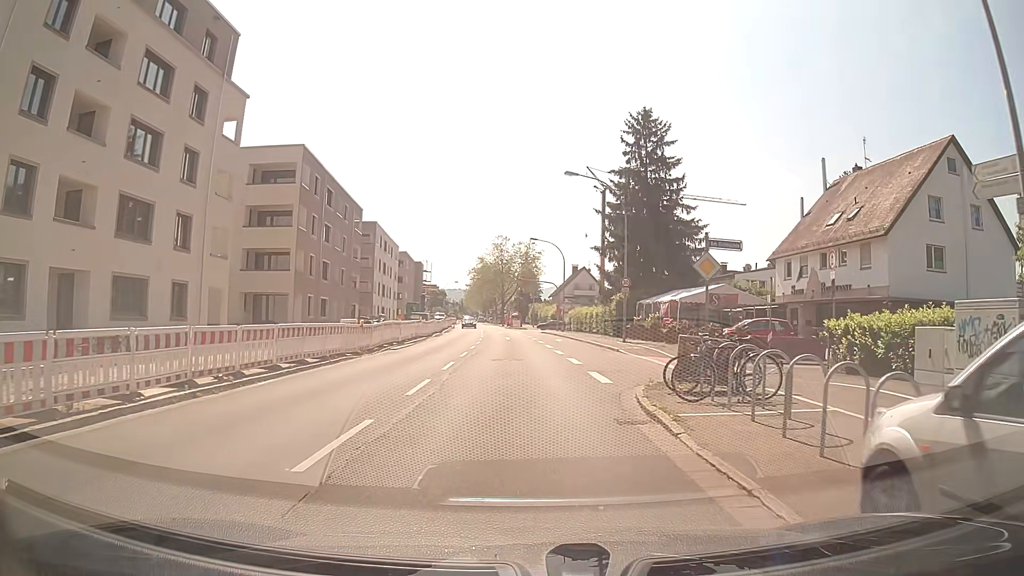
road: secondary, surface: asphalt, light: Day
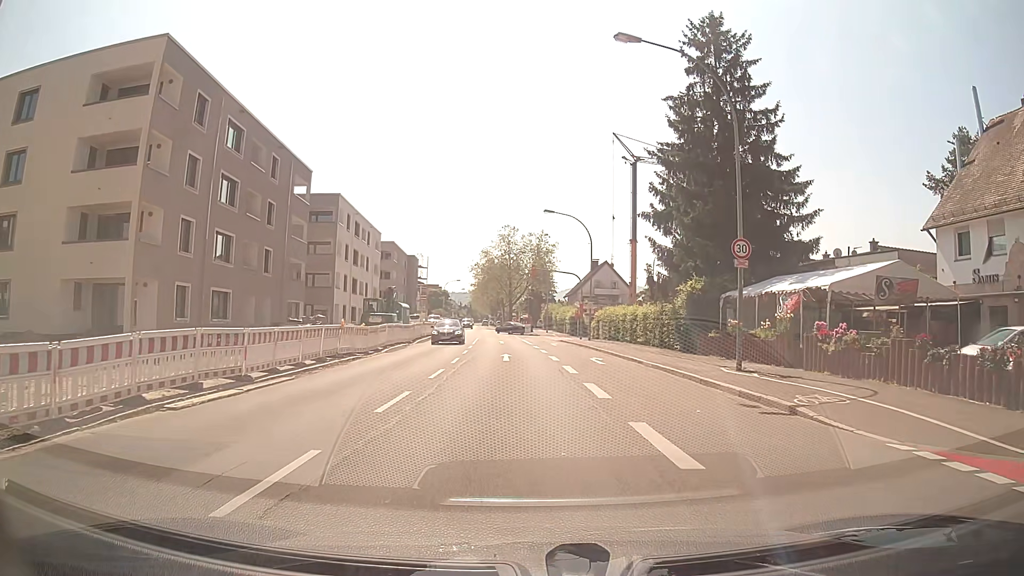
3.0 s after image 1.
(-0.1, +20.0) m; 0°
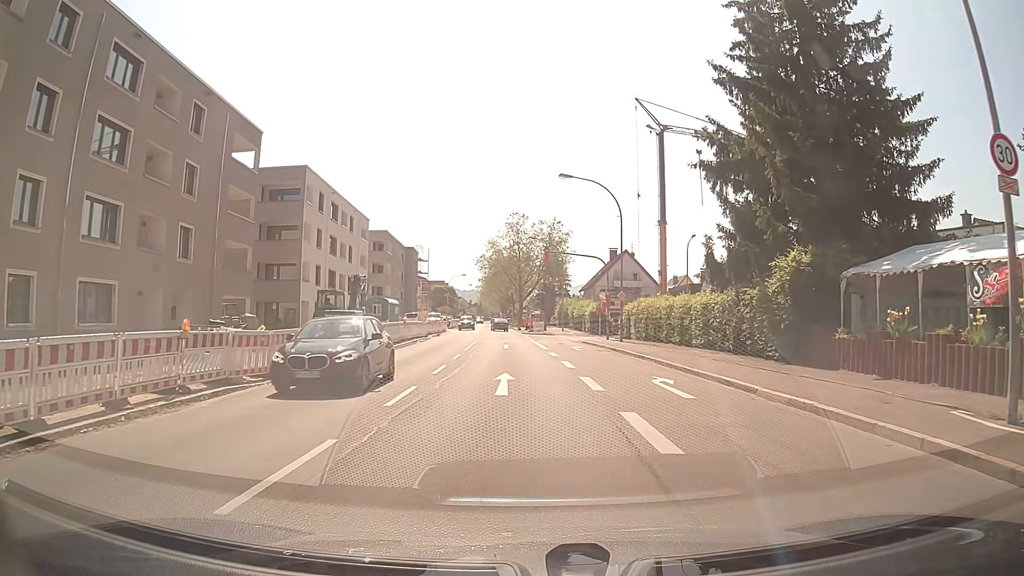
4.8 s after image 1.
(-0.2, +11.6) m; -1°
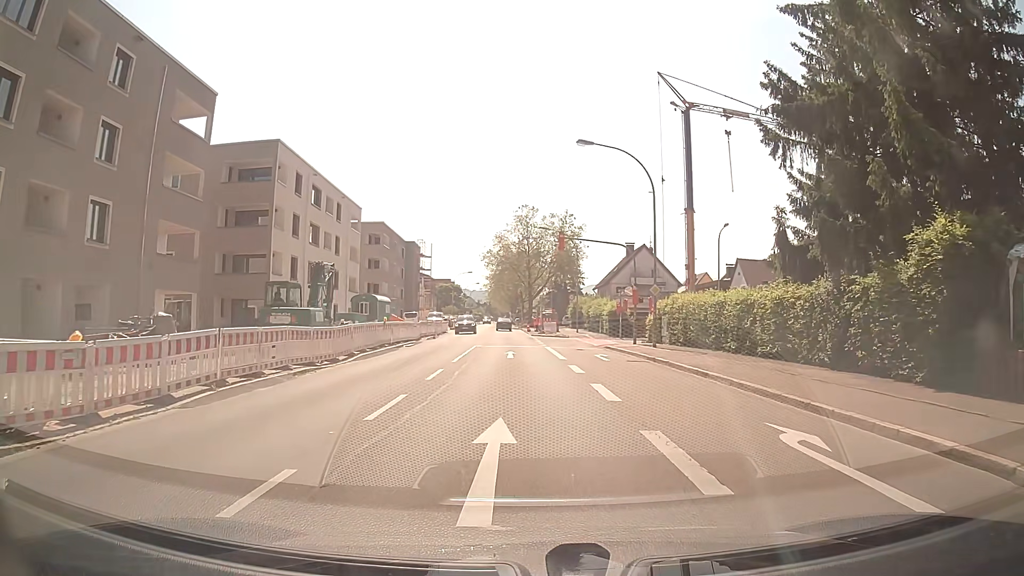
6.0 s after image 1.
(-0.1, +7.7) m; -1°
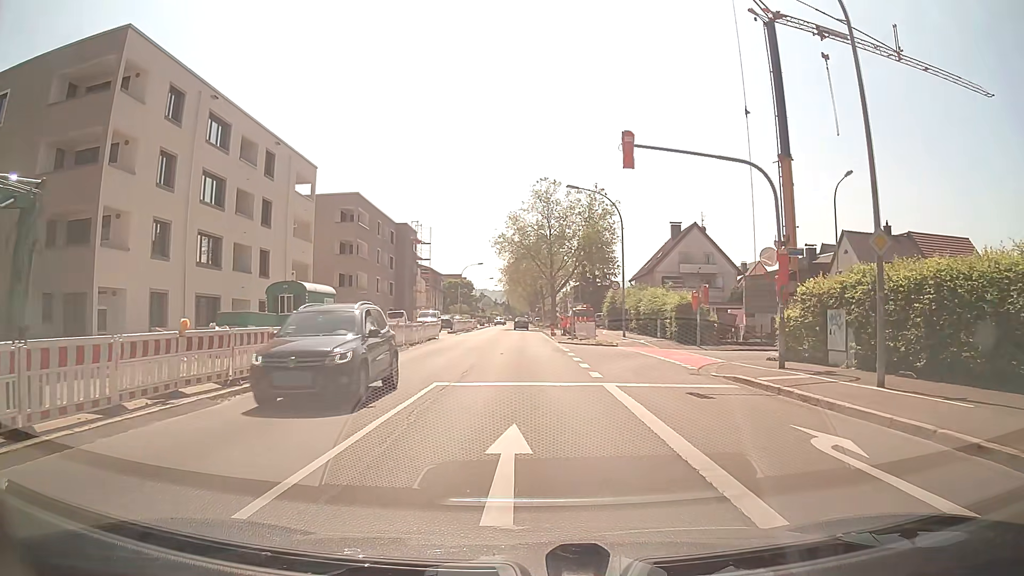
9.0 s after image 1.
(-0.4, +19.7) m; -1°
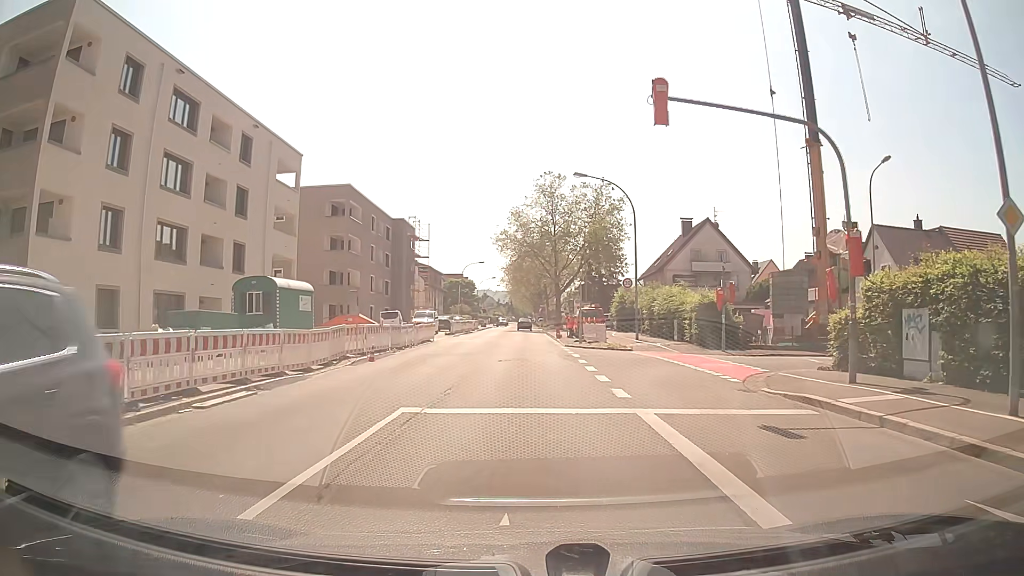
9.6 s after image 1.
(-0.1, +4.0) m; -1°
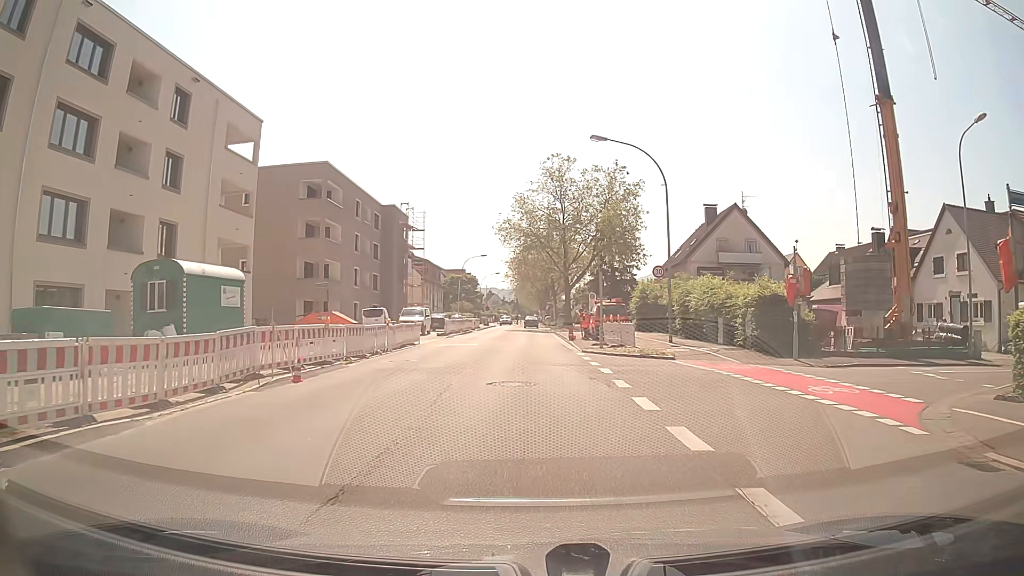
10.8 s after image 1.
(-0.1, +8.0) m; -1°
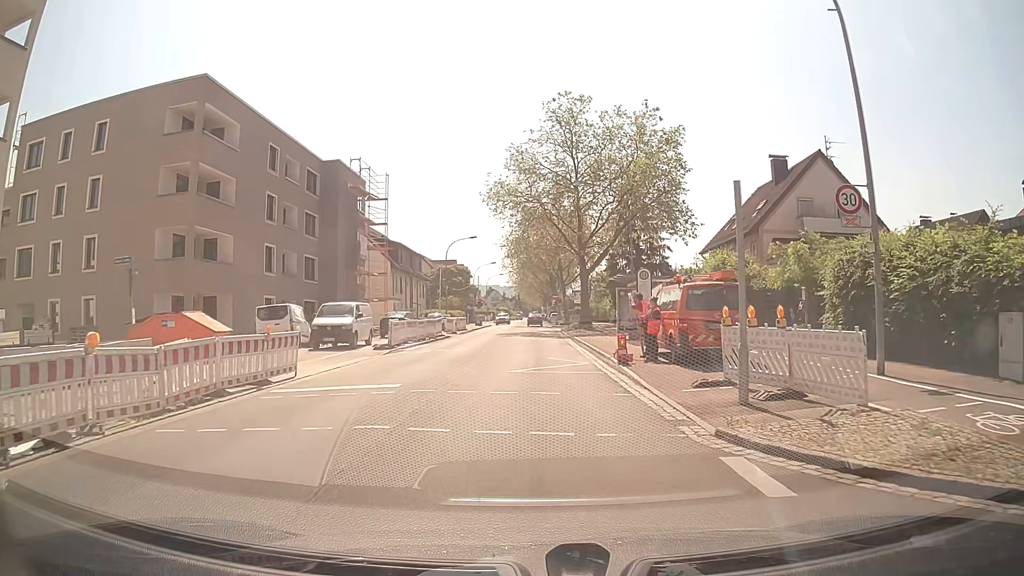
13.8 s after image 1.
(+0.1, +19.7) m; +1°
(0, +10) (0, +20) (0, +30) (-1, +40) (-1, +50) (-1, +60) (-1, +70) (-2, +80) (-2, +90) (-4, +99) m
